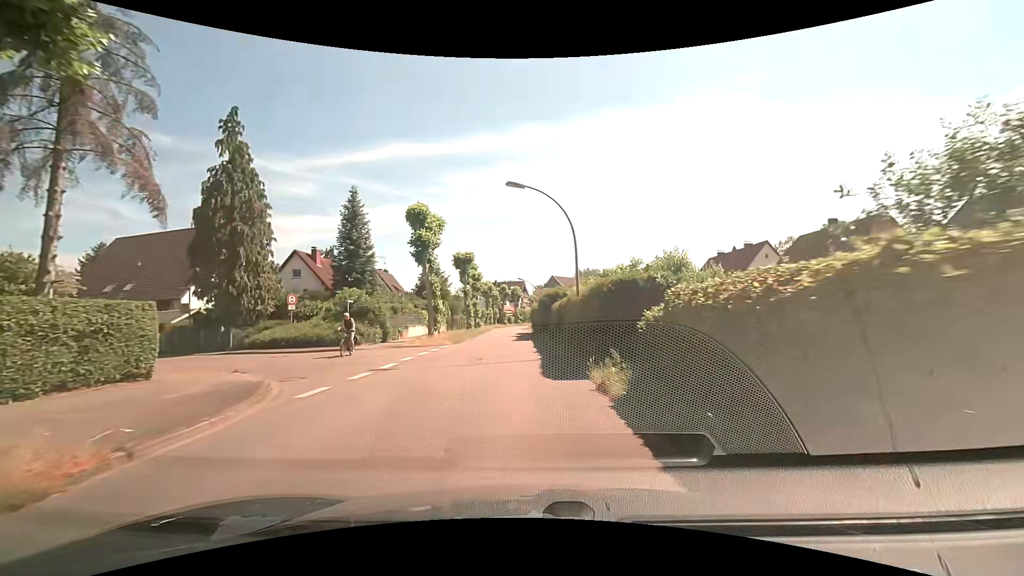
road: tertiary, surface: asphalt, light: Day
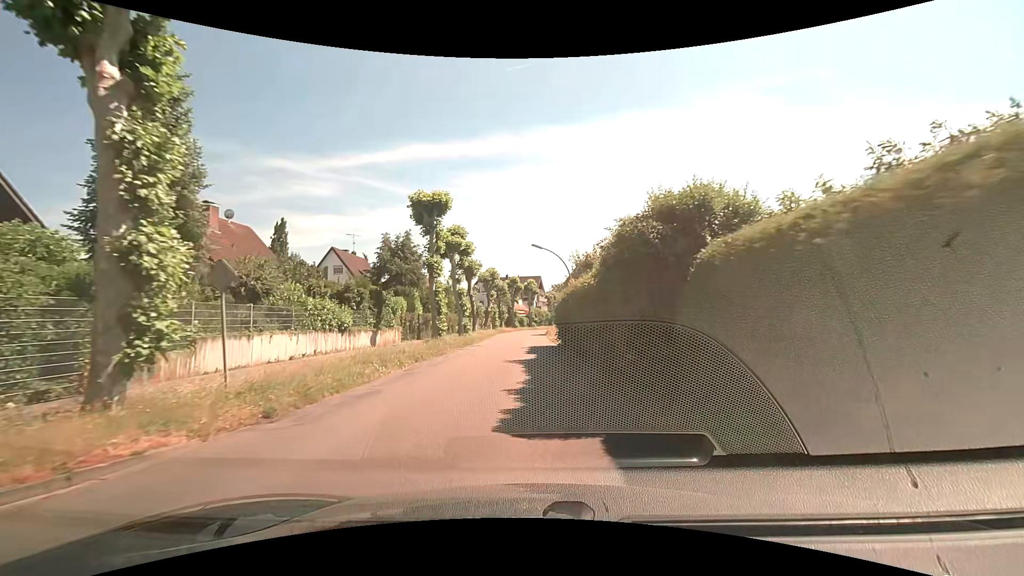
(-0.8, +25.8) m; -3°
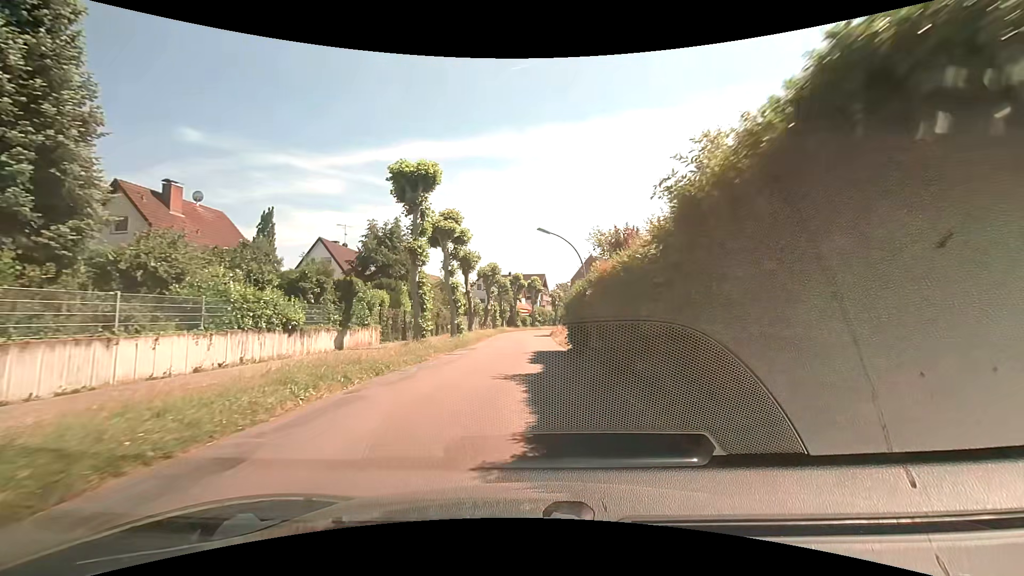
(0.0, +5.2) m; -1°
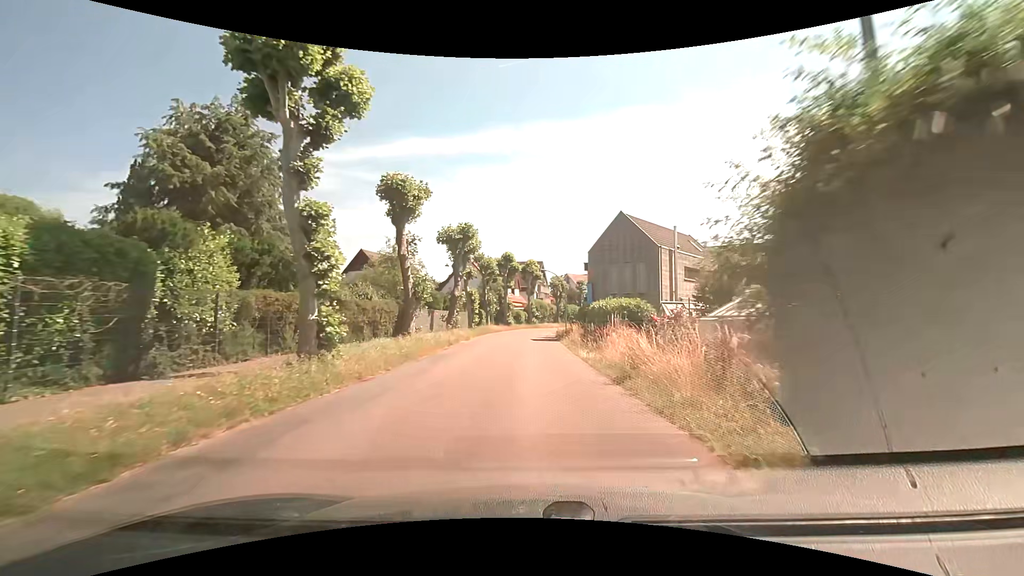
(+0.2, +21.2) m; 0°
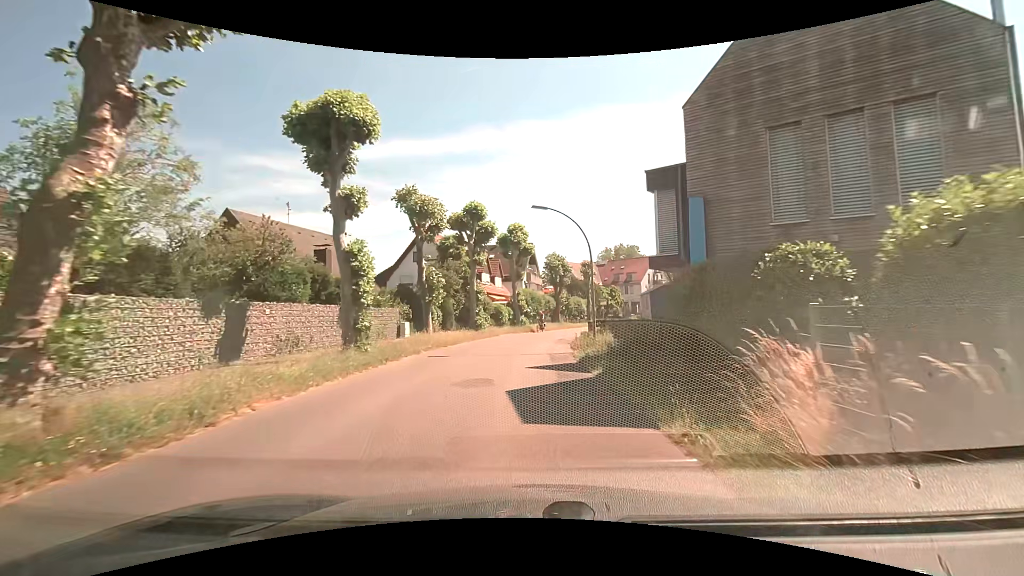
(+0.6, +26.0) m; +2°
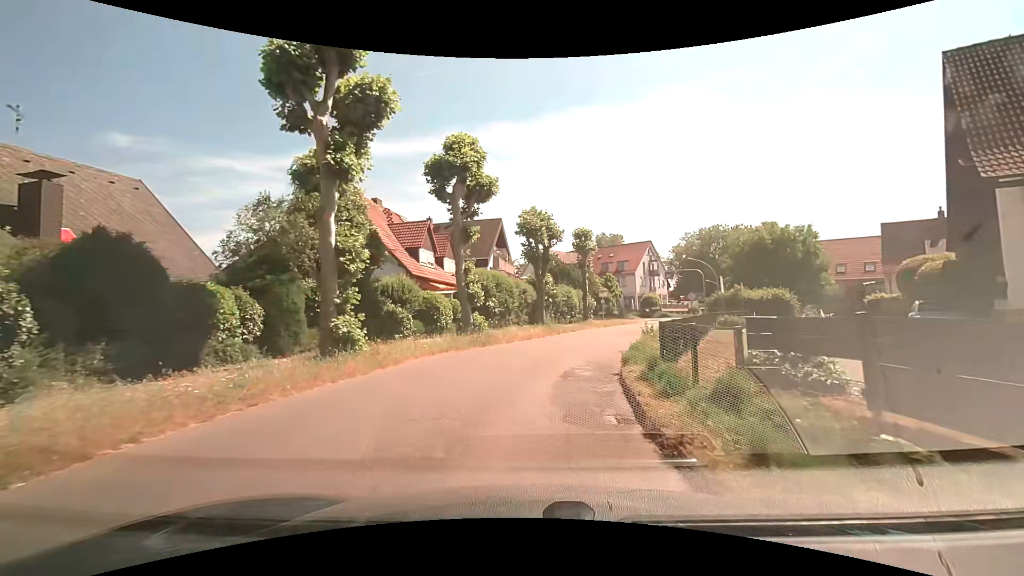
(+0.5, +21.6) m; +4°
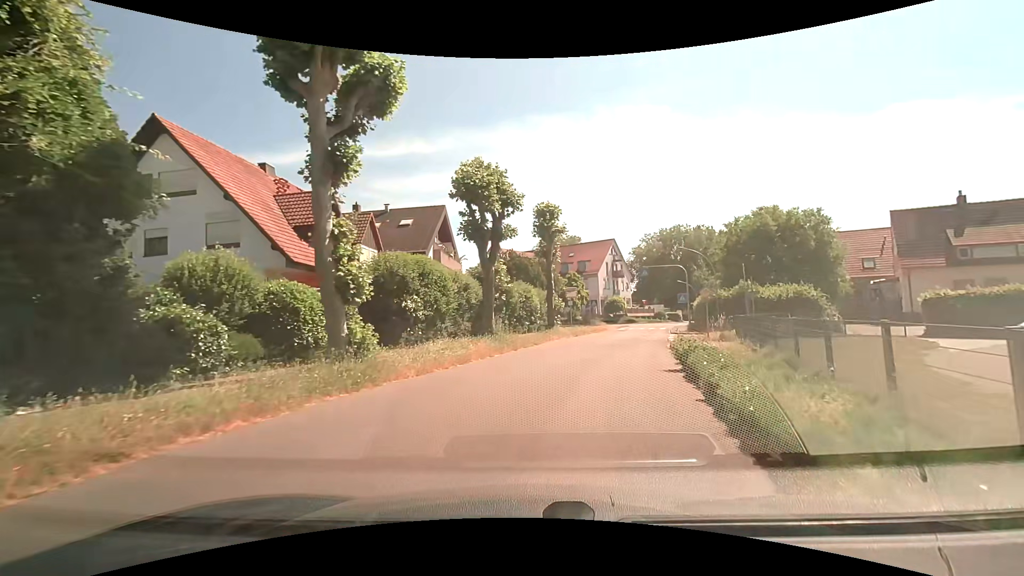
(+0.2, +10.9) m; +6°
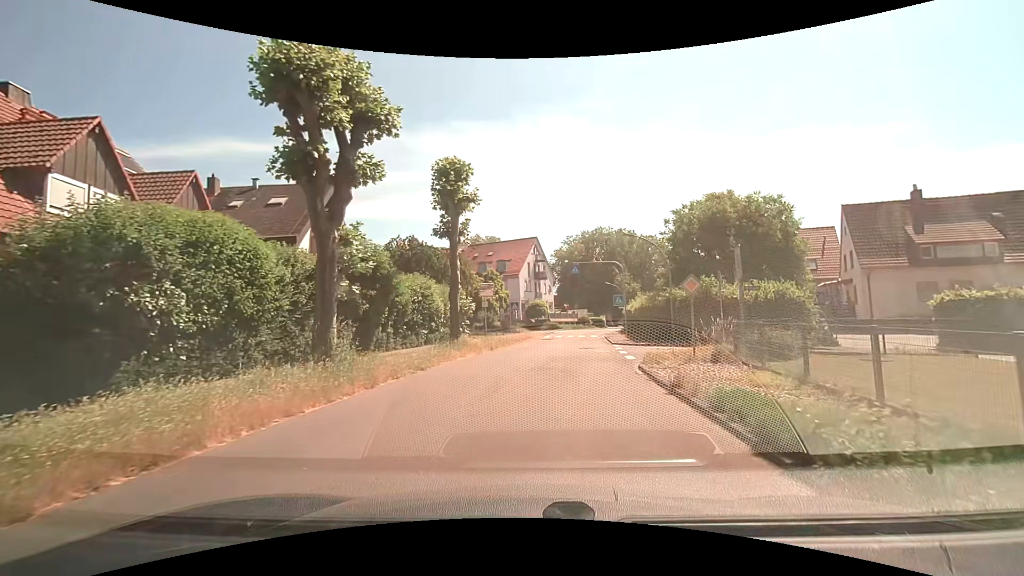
(+0.5, +9.2) m; +7°
